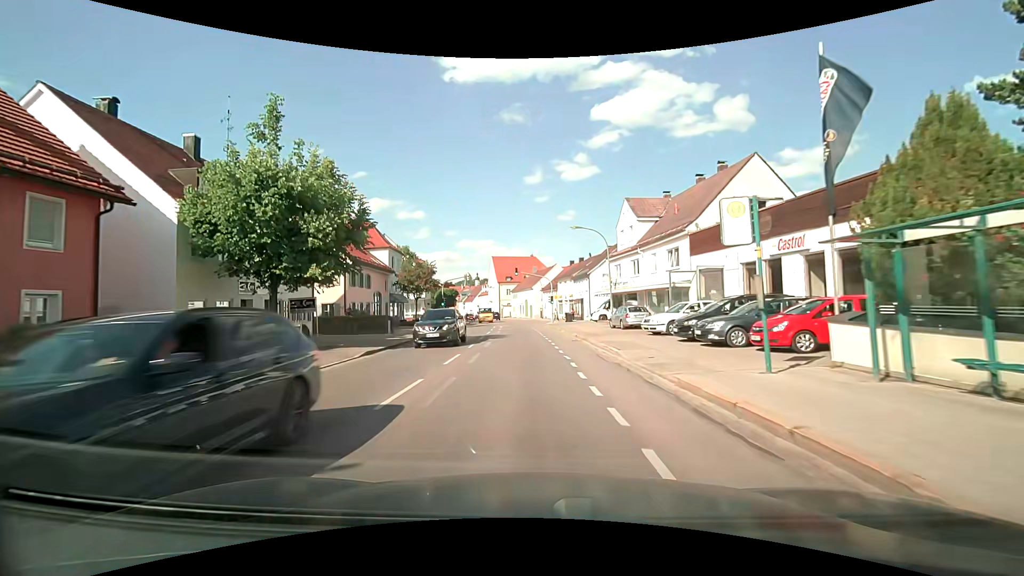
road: secondary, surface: asphalt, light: Day
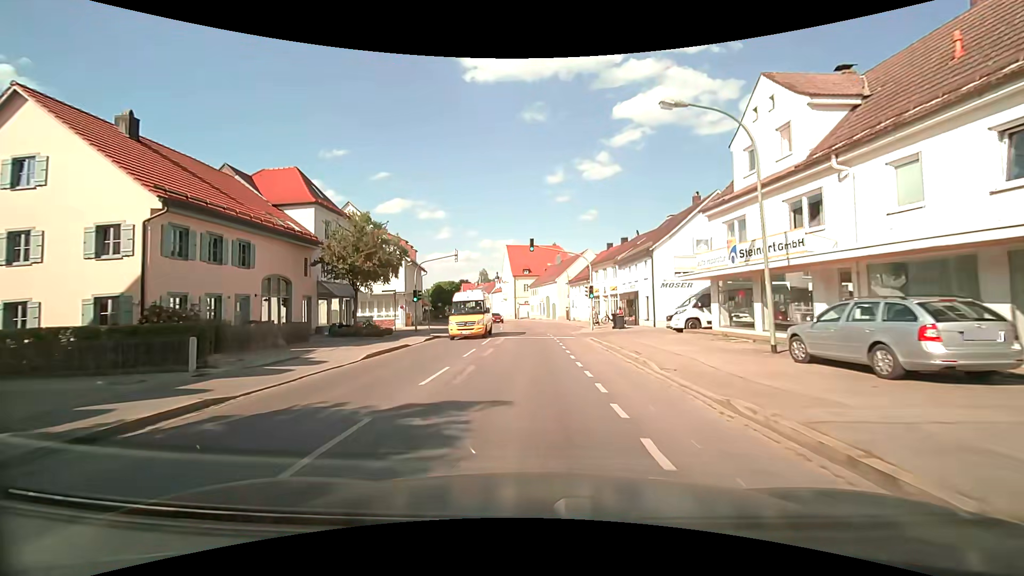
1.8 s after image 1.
(-0.5, +21.7) m; -2°
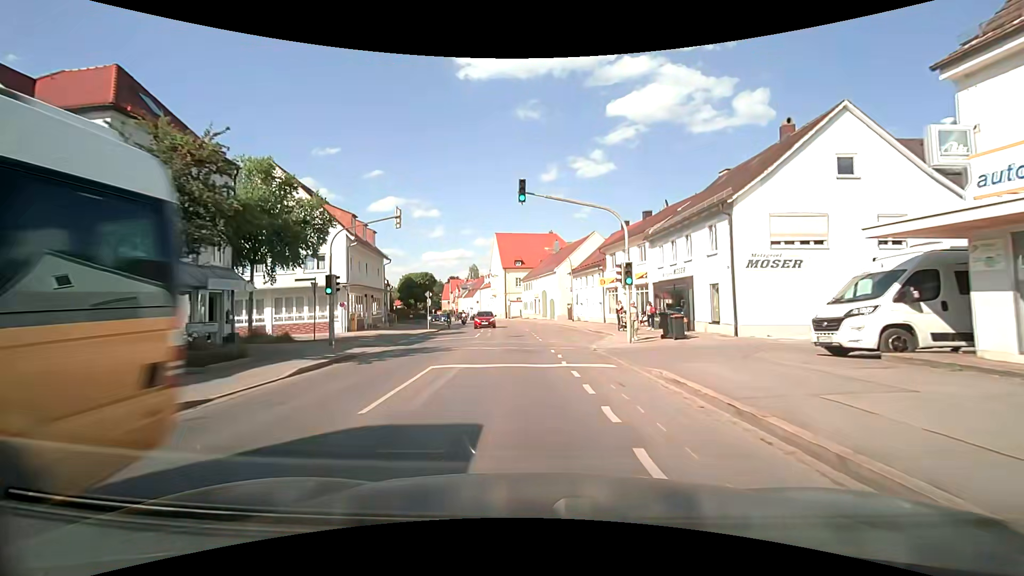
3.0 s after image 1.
(0.0, +14.4) m; +1°
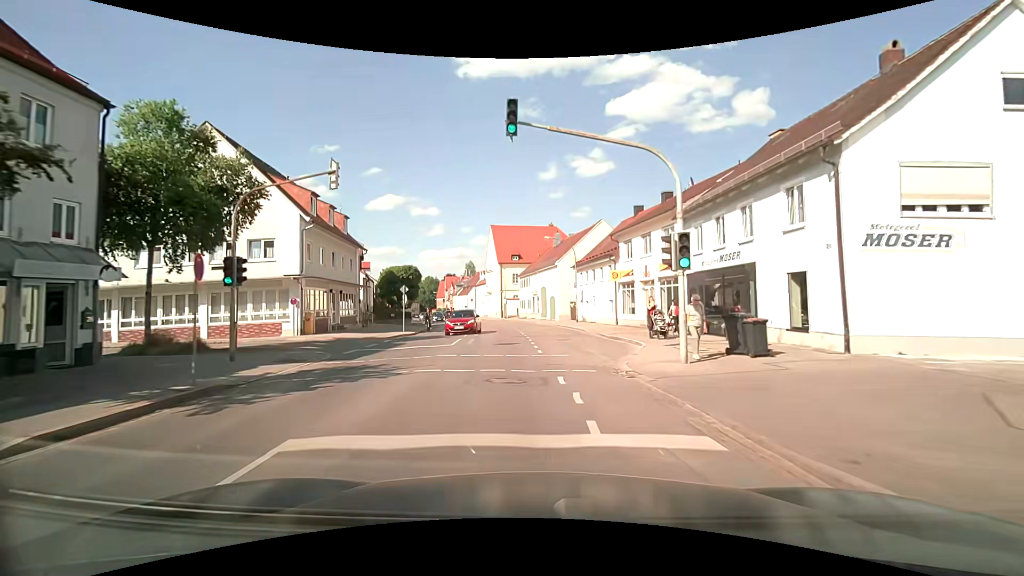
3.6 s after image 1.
(-0.1, +7.0) m; 0°
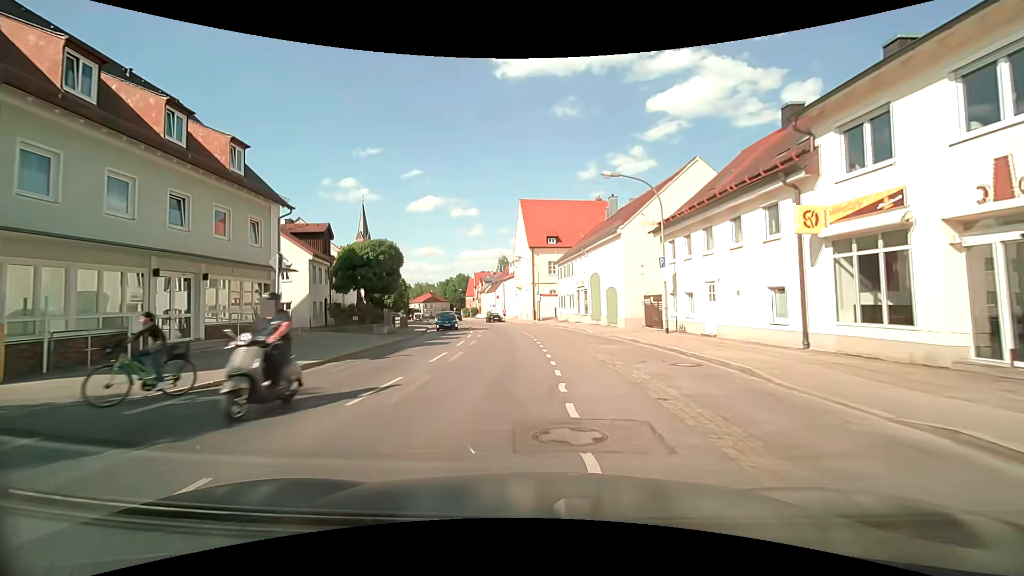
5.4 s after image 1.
(-0.5, +19.9) m; -4°
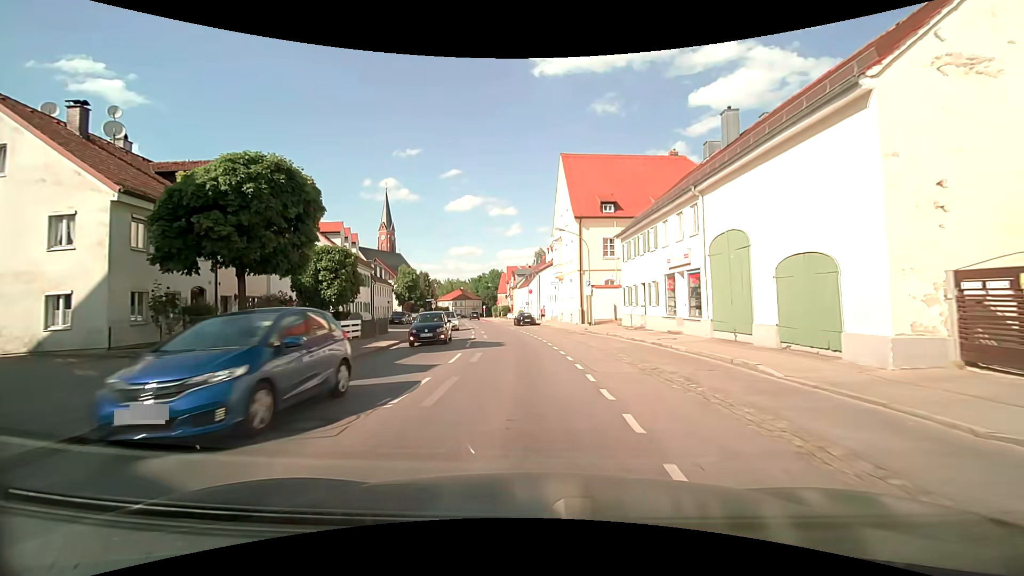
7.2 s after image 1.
(-1.0, +18.7) m; -5°
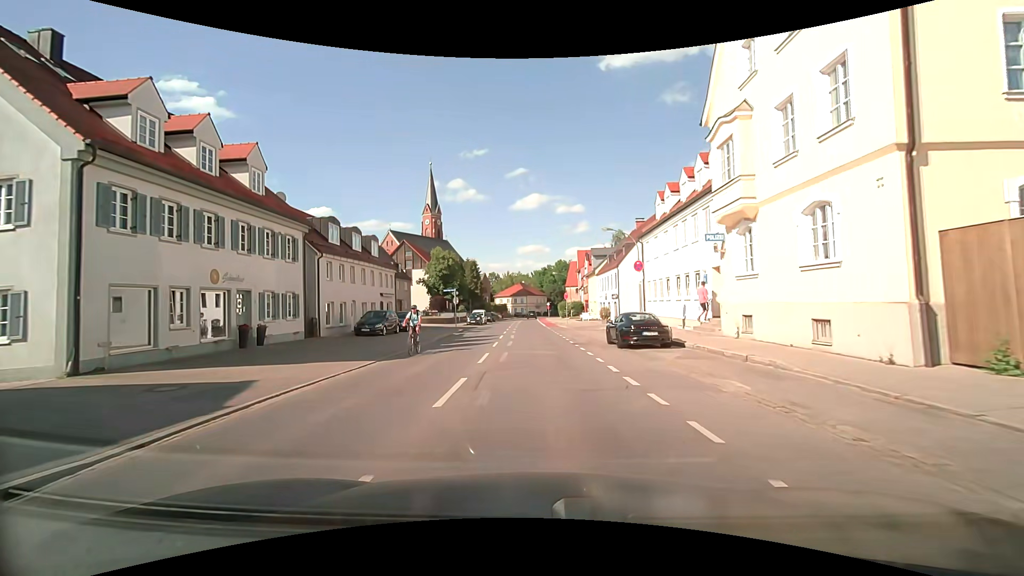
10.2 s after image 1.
(-2.3, +30.1) m; -8°
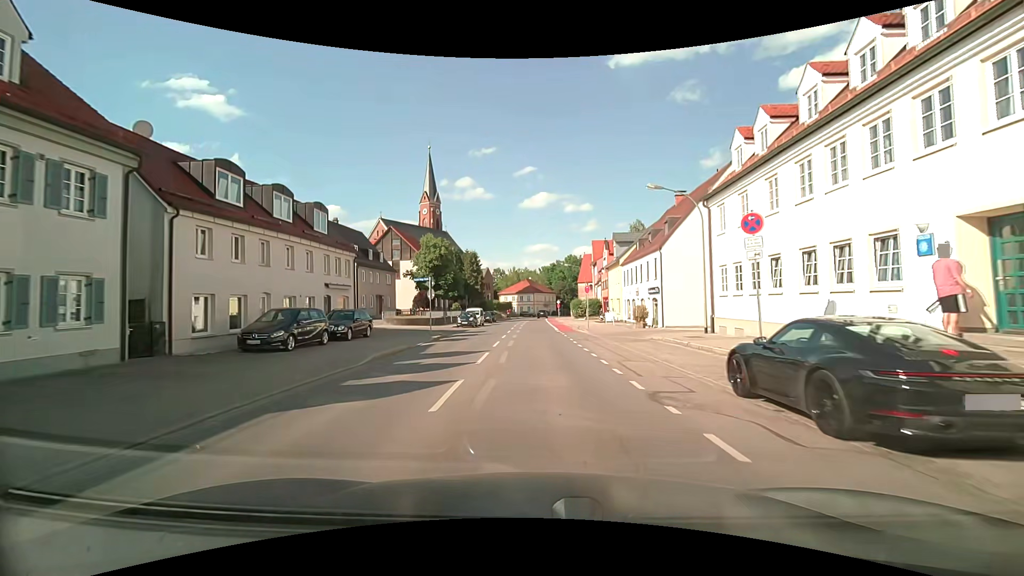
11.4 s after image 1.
(-0.2, +12.7) m; -2°
(0, +10) (0, +20) (0, +30) (0, +40) (0, +50) (0, +60) (+1, +70) (+1, +80) (+1, +90) (+2, +100) m
